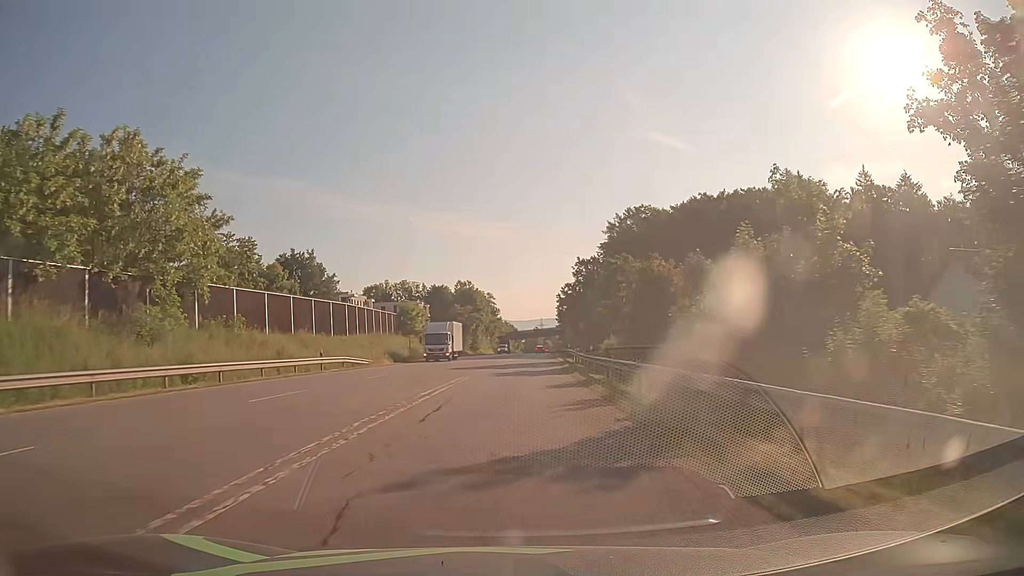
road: secondary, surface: asphalt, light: Day
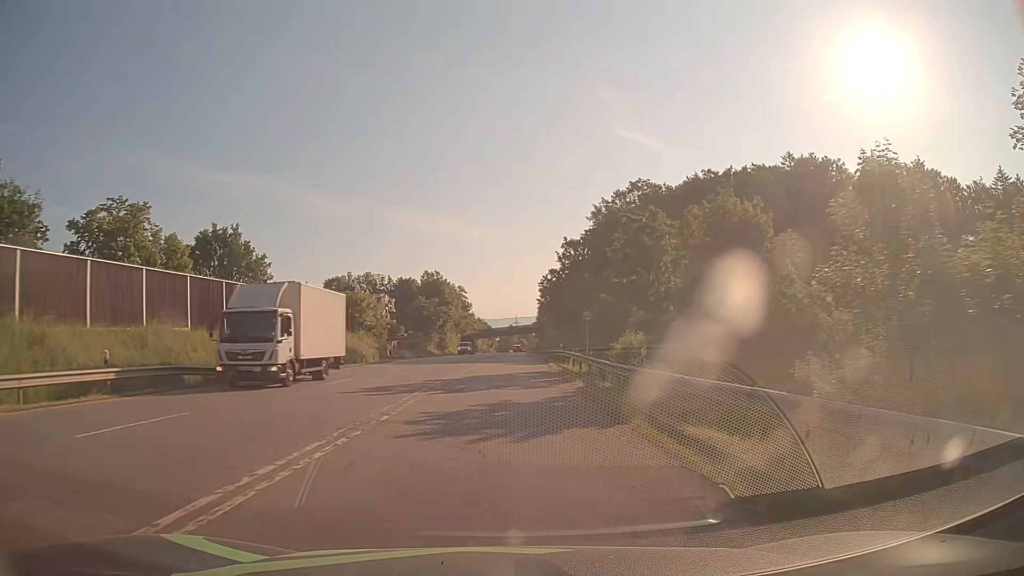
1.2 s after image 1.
(+0.4, +18.6) m; +2°
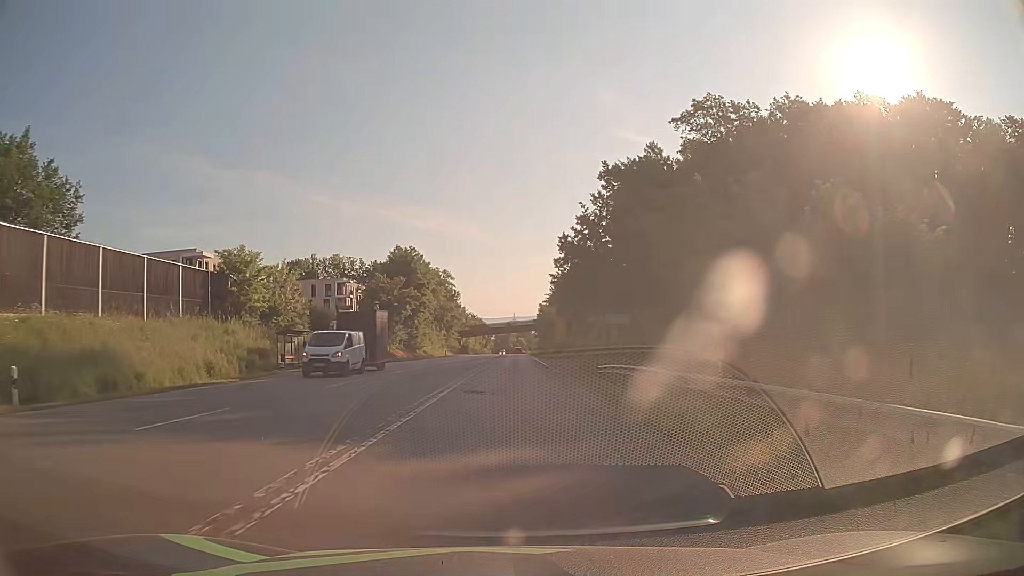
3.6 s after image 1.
(+0.2, +37.0) m; 0°
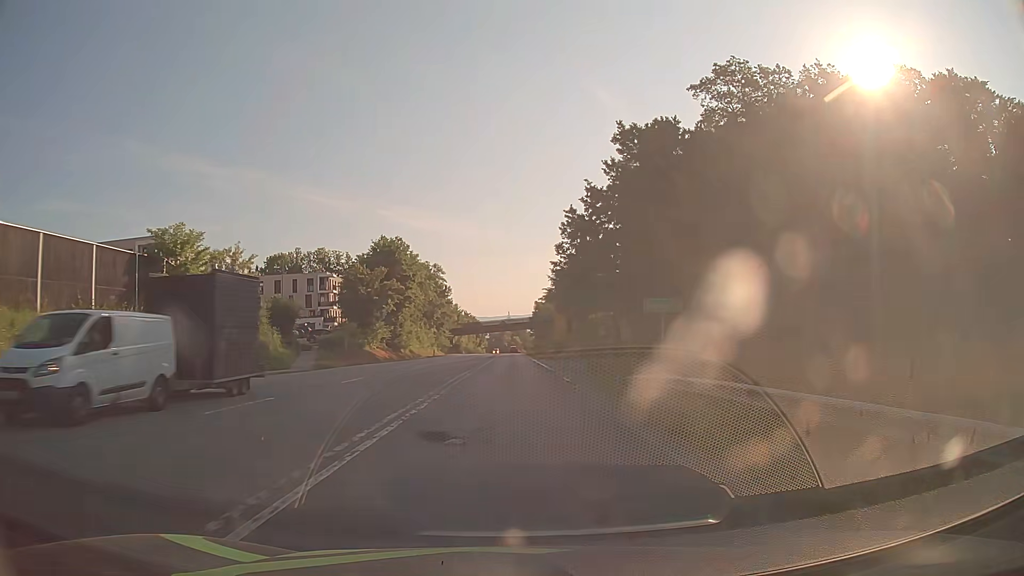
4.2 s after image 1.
(+0.1, +9.2) m; 0°
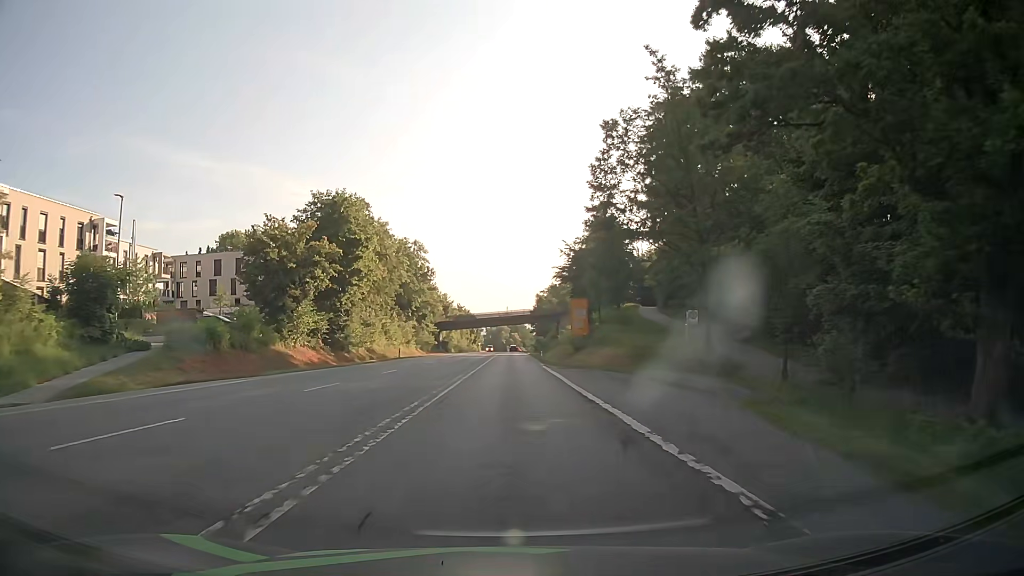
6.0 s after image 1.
(+0.2, +27.6) m; 0°
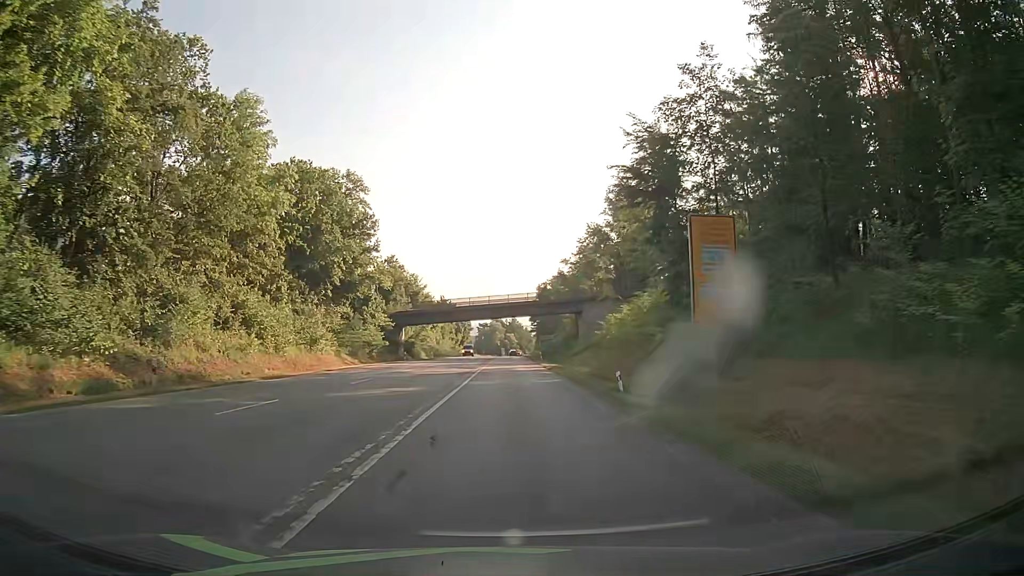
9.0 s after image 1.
(0.0, +45.9) m; 0°
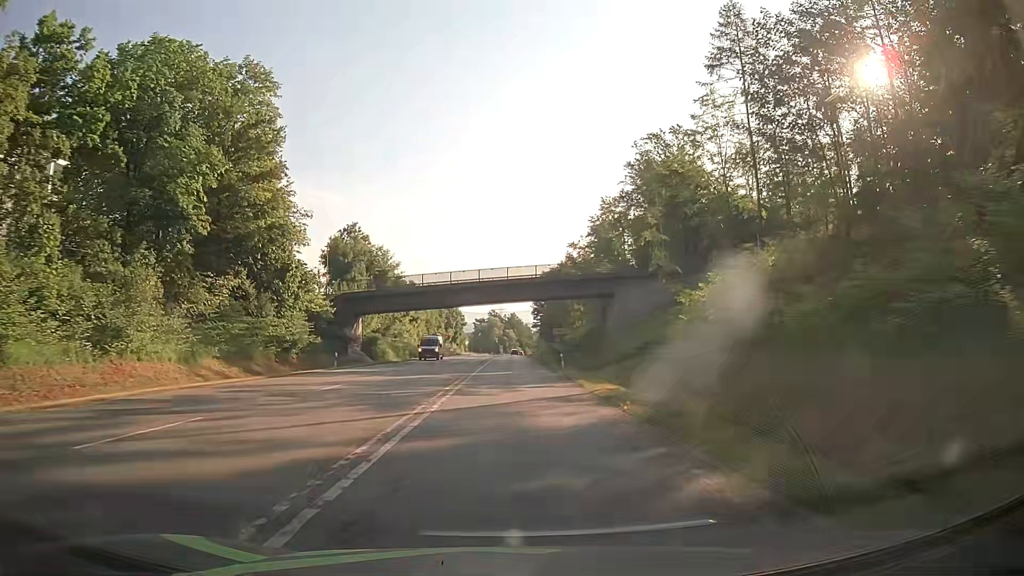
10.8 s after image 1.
(+0.2, +27.4) m; +1°
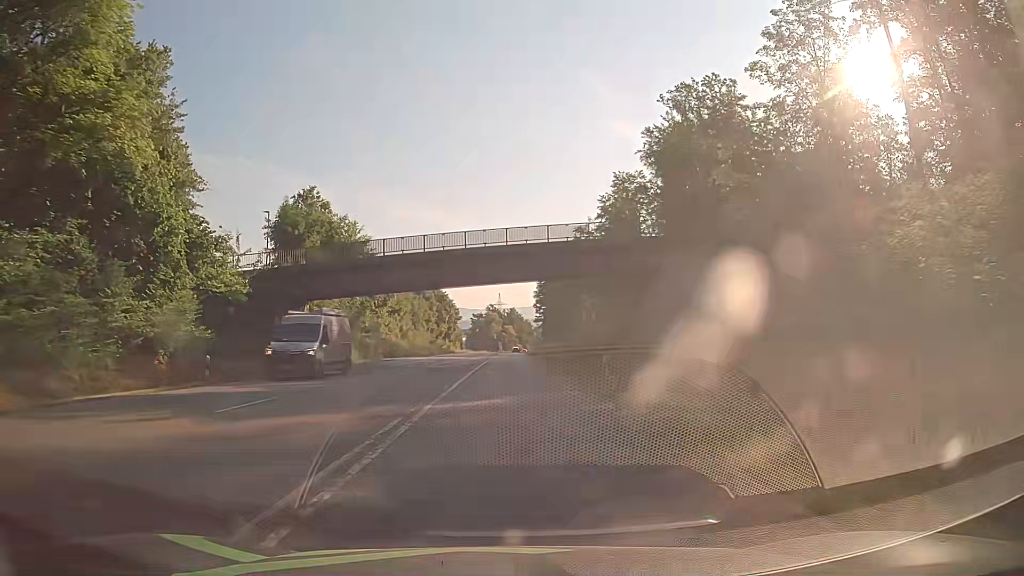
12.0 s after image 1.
(0.0, +18.3) m; 0°
(0, +10) (0, +20) (0, +30) (0, +40) (0, +50) (0, +60) (+1, +70) (+1, +80) (+1, +90) (+1, +100) m
